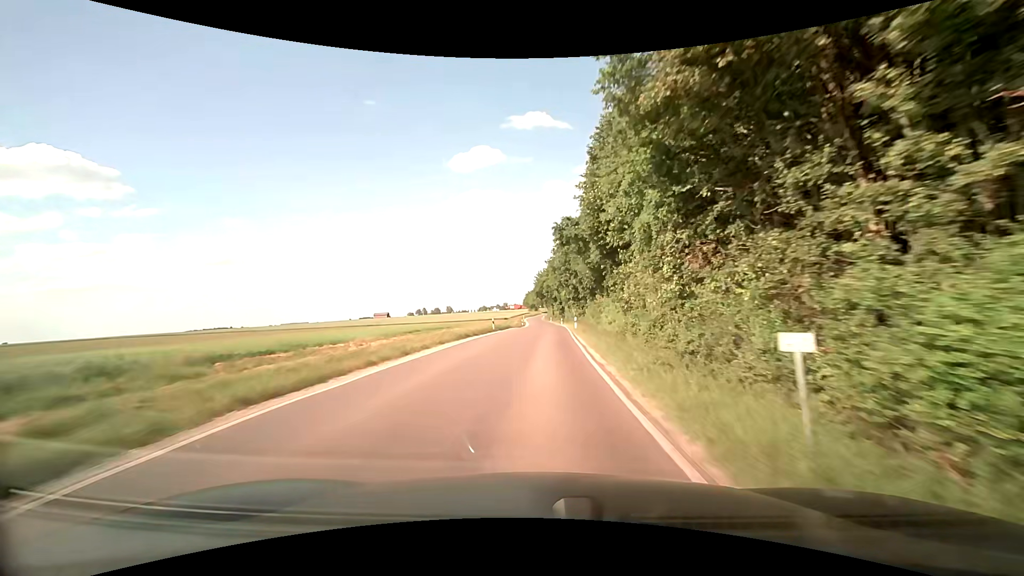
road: secondary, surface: asphalt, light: Day
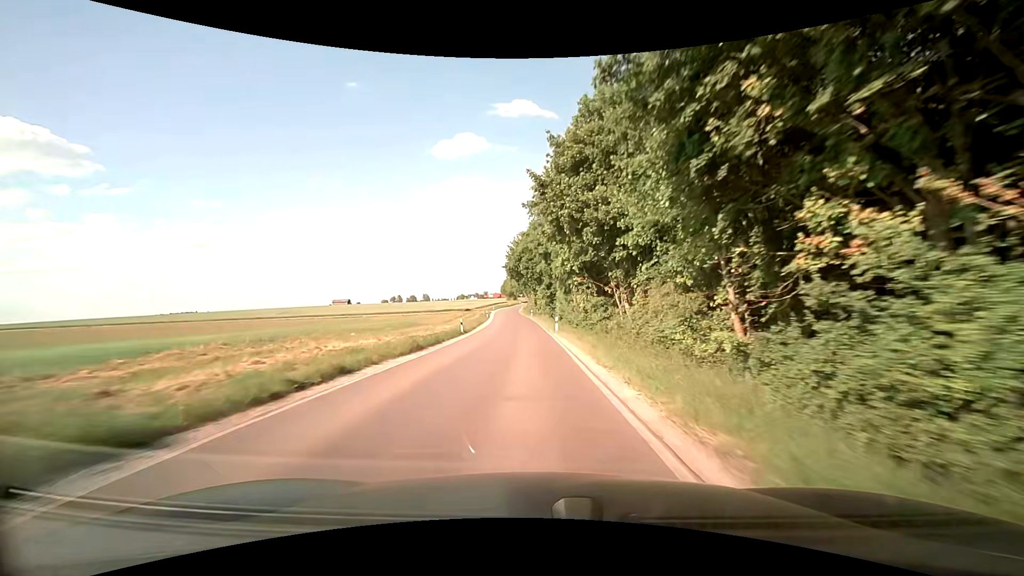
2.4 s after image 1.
(+1.5, +49.5) m; +2°
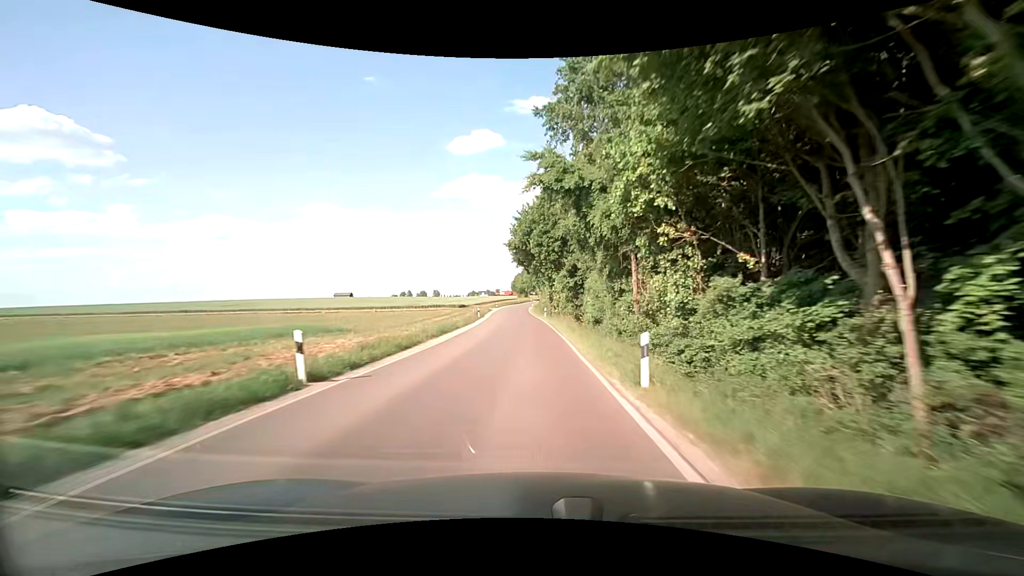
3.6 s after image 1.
(-0.3, +25.1) m; -1°
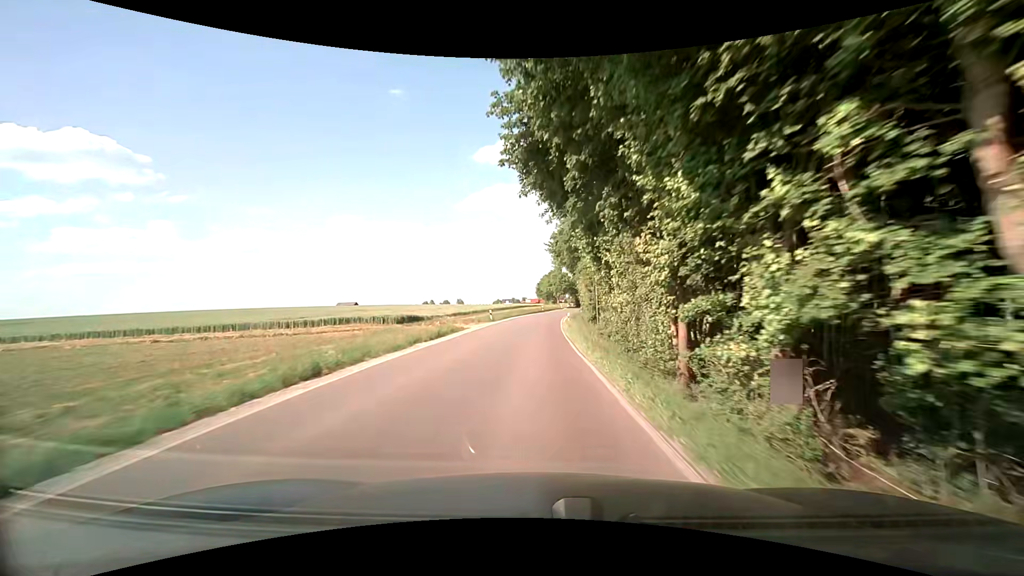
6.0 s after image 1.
(-1.0, +50.5) m; -3°
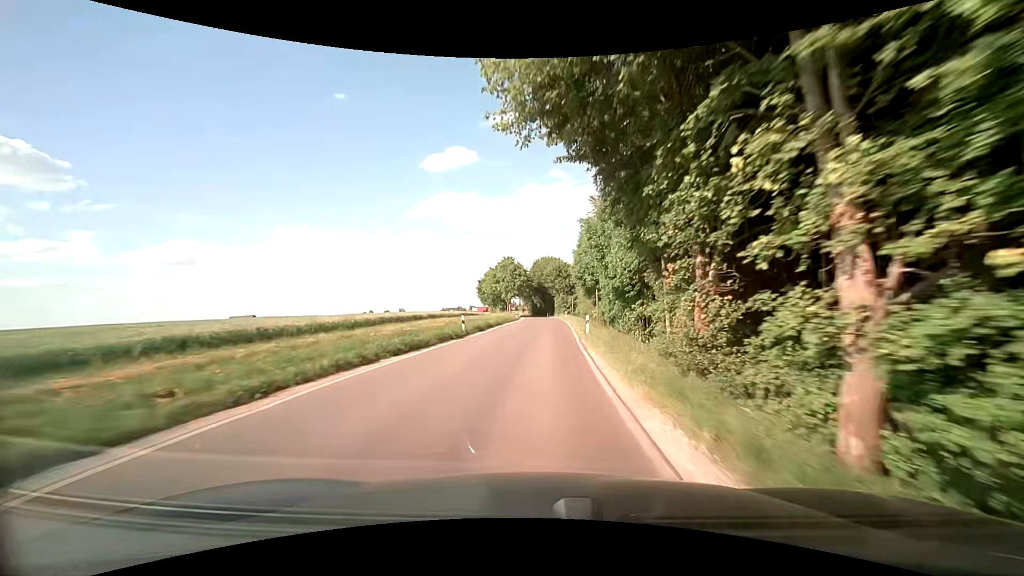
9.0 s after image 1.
(+1.9, +59.8) m; +5°
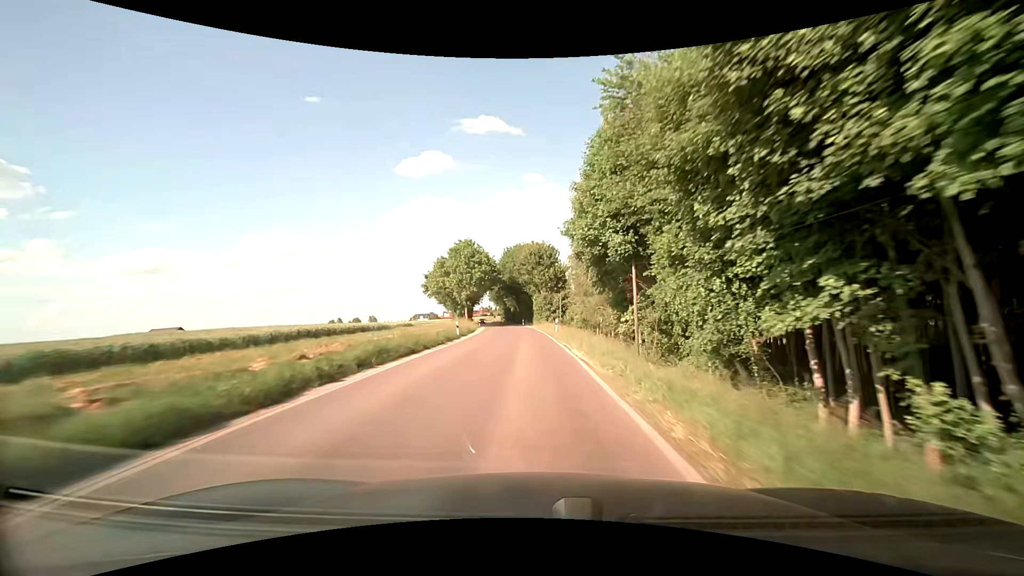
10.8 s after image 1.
(+1.3, +34.7) m; +4°
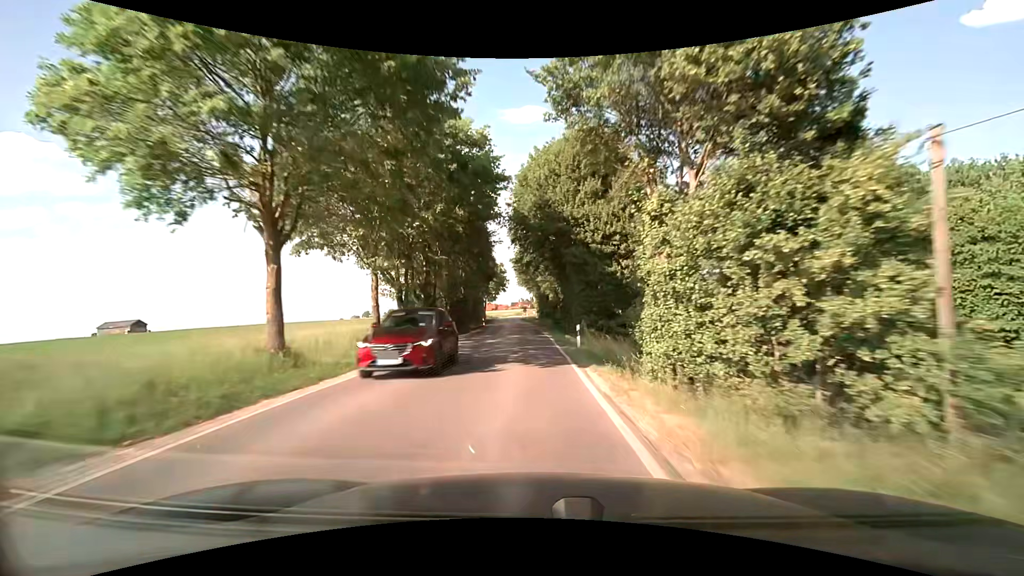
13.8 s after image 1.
(-2.6, +57.8) m; -6°
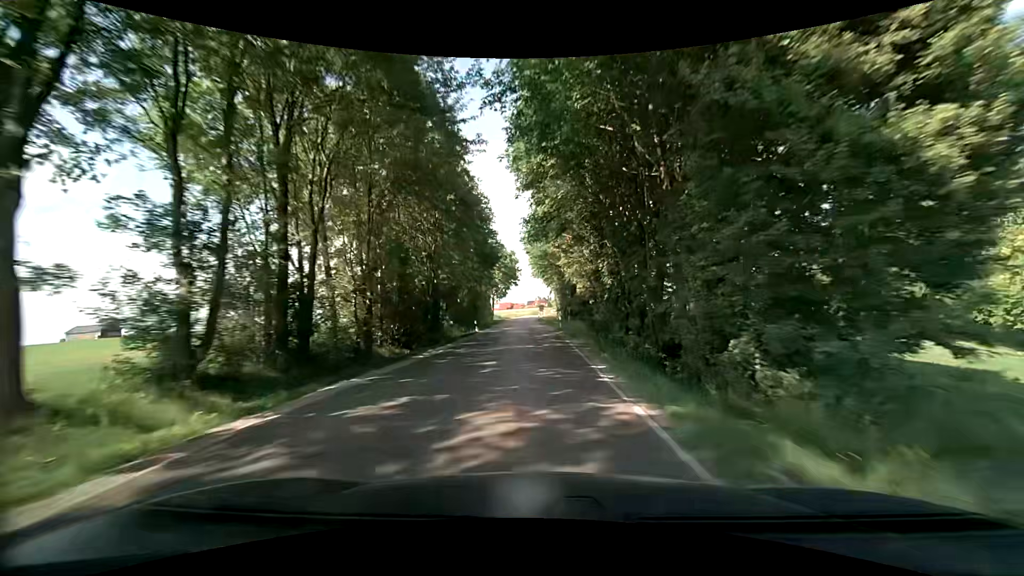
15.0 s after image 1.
(-0.5, +23.0) m; -2°
(0, +10) (0, +20) (0, +30) (0, +40) (-1, +50) (-1, +60) (-1, +70) (-2, +80) (-2, +90) (-2, +100) m
